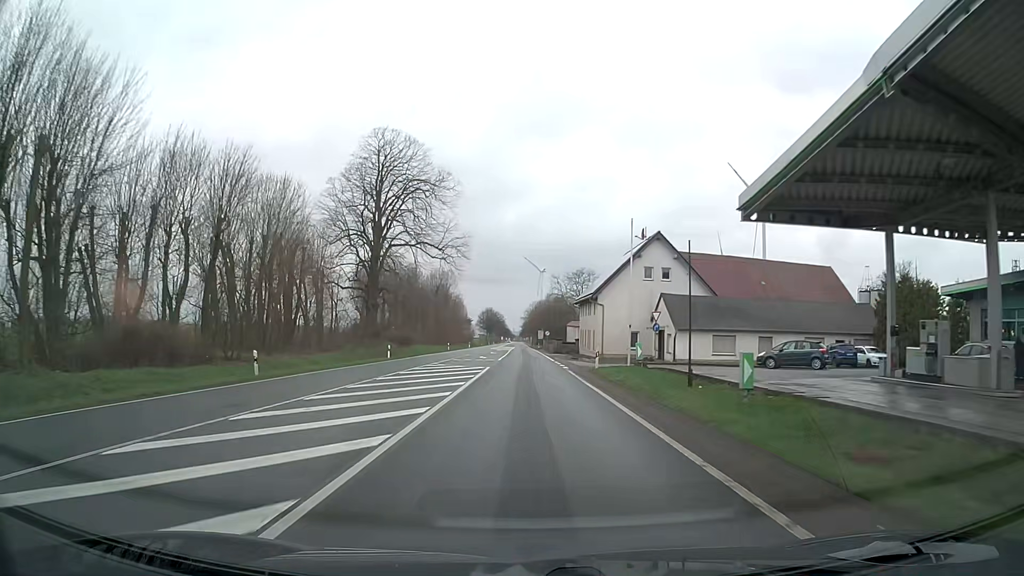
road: primary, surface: asphalt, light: Day
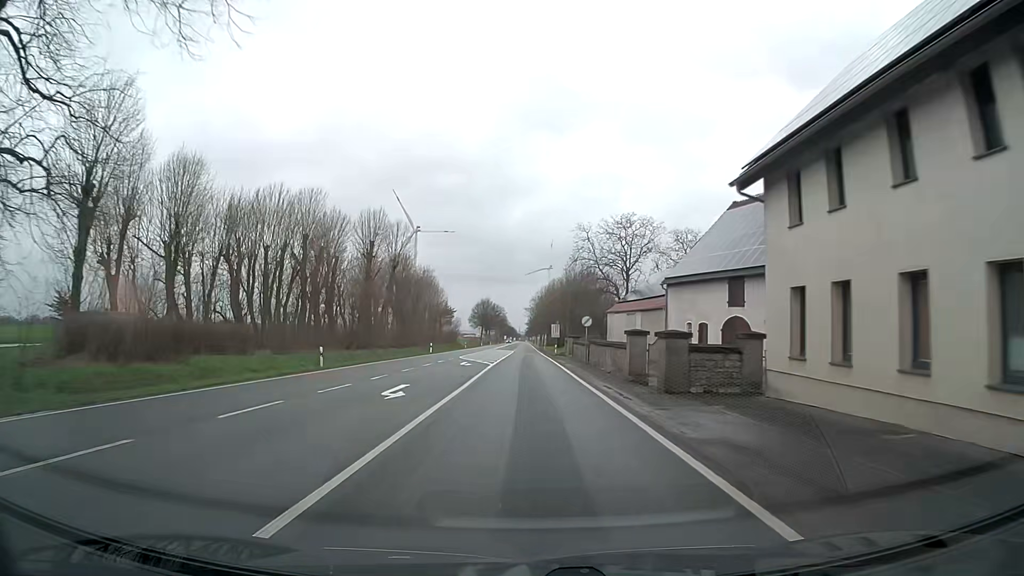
(-0.1, +58.2) m; 0°
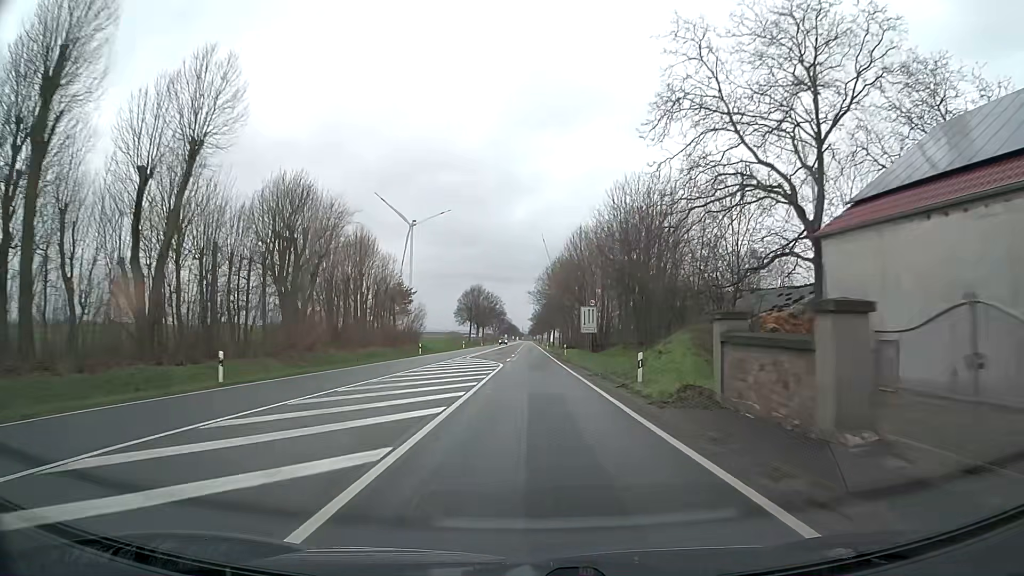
(-0.3, +51.7) m; 0°
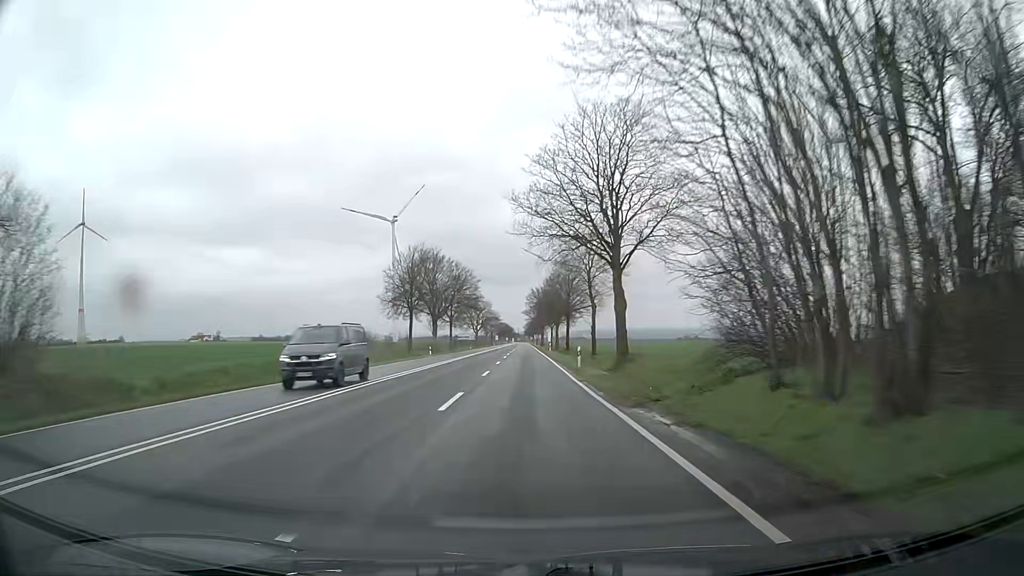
(+0.3, +70.6) m; 0°
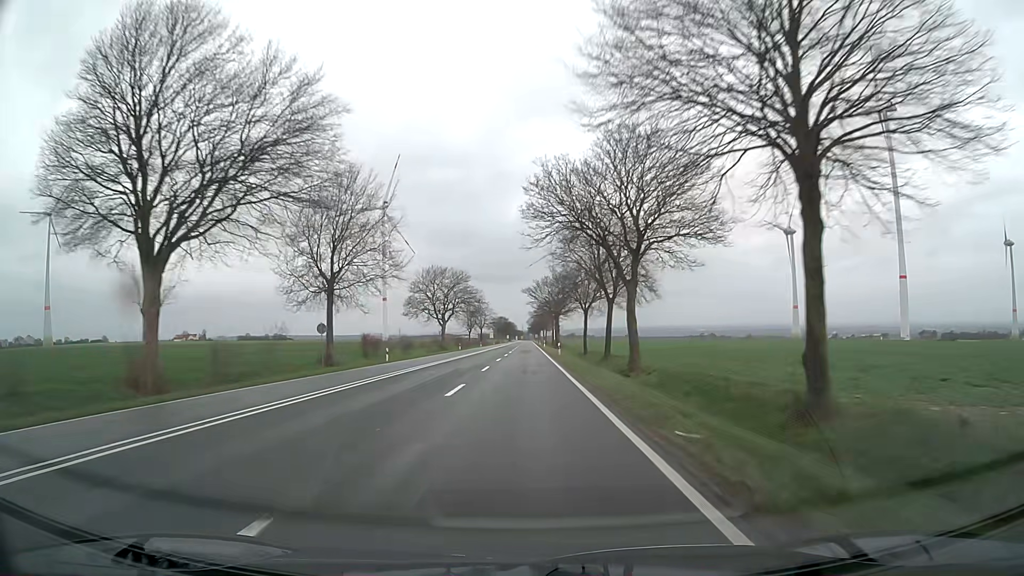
(+0.2, +75.6) m; 0°
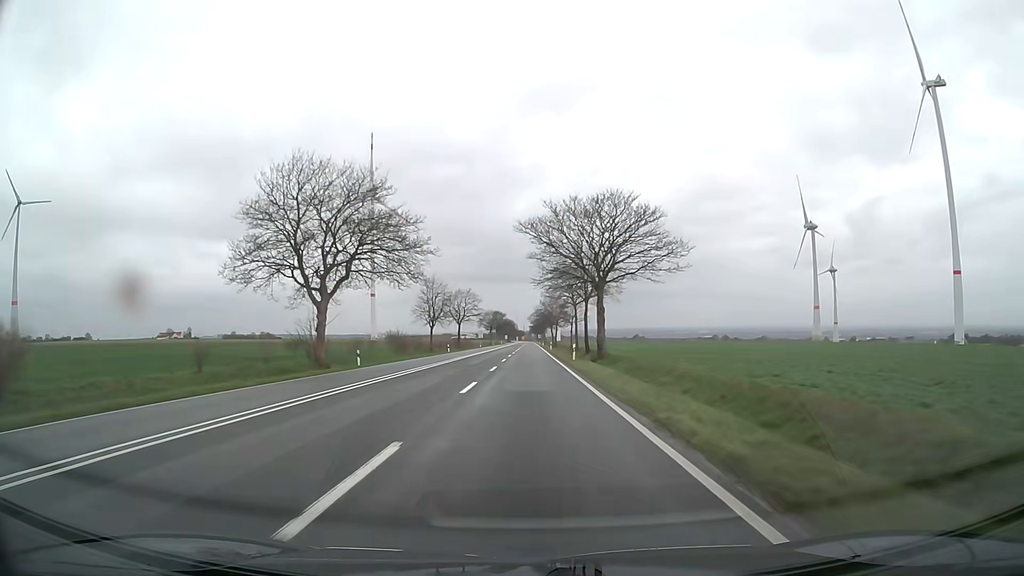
(-0.3, +62.0) m; 0°
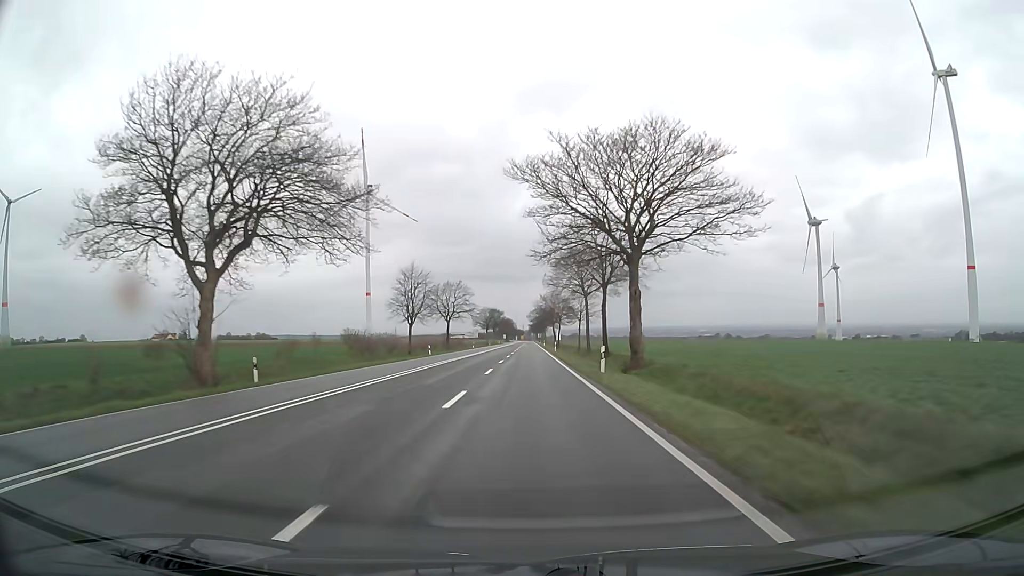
(0.0, +15.6) m; 0°
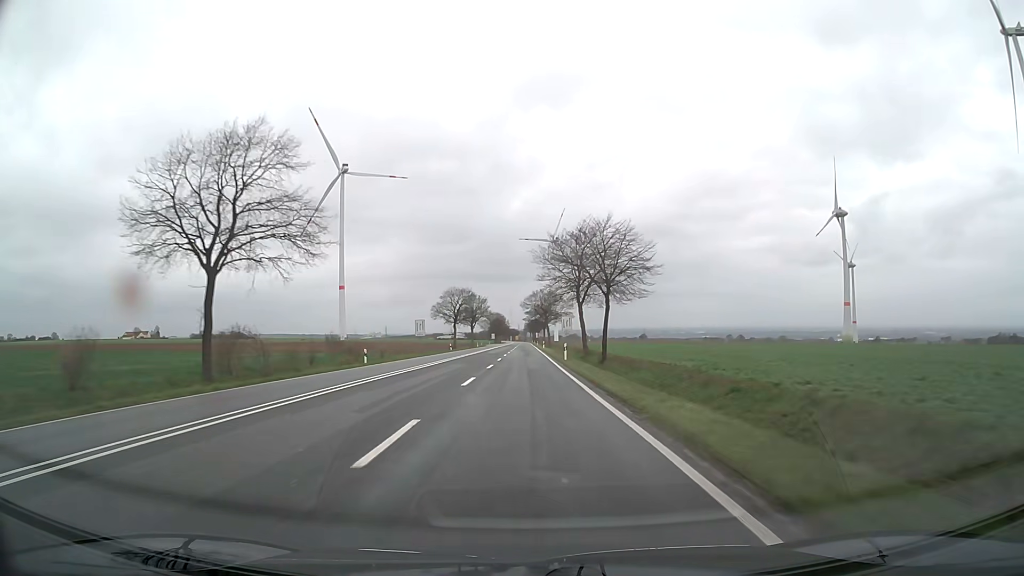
(+0.2, +78.5) m; 0°
(0, +10) (0, +20) (0, +30) (0, +40) (0, +50) (0, +60) (0, +70) (0, +80) (0, +90) (0, +100) m
